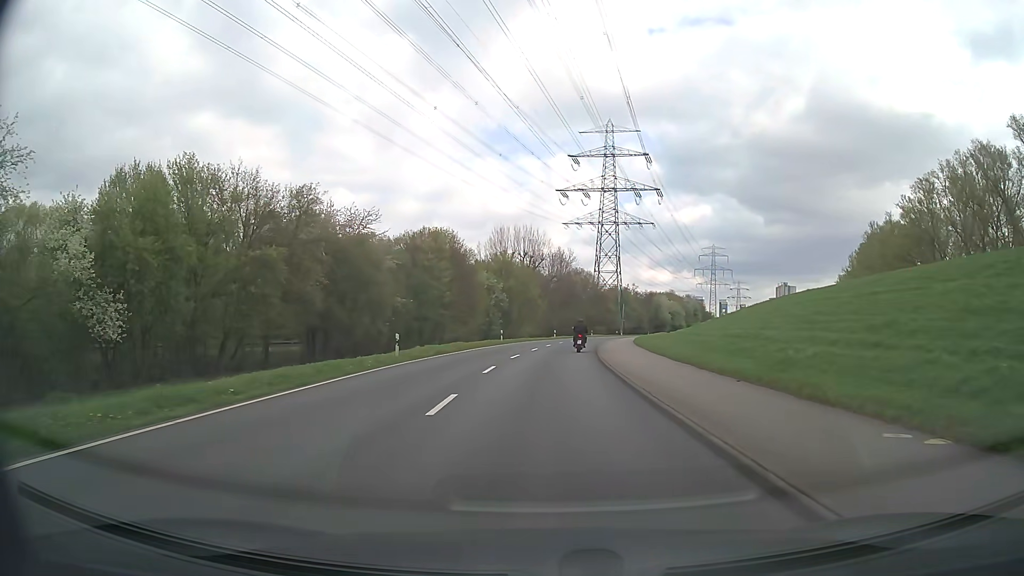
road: secondary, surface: asphalt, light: Day
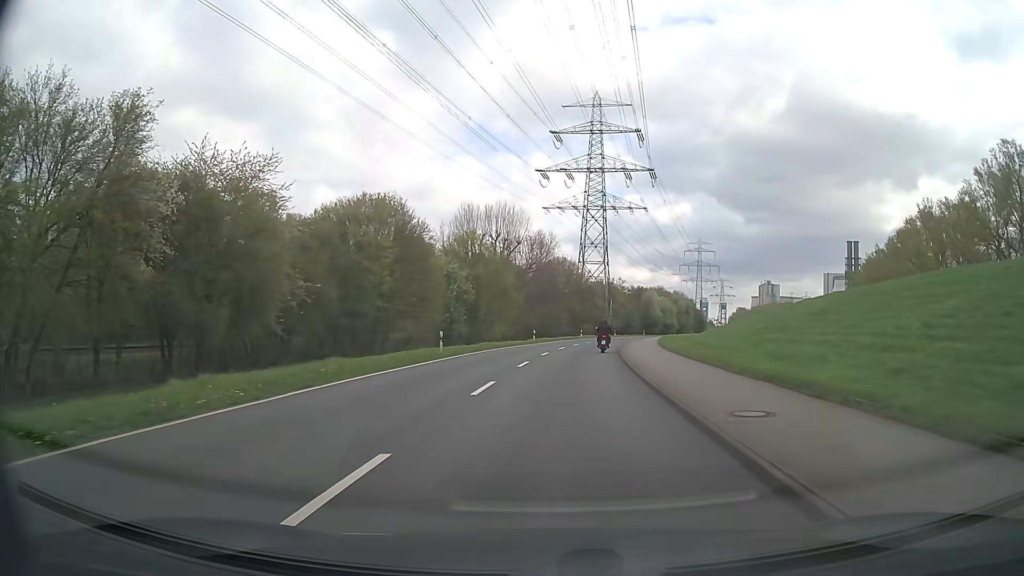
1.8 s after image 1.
(+0.3, +23.9) m; +2°
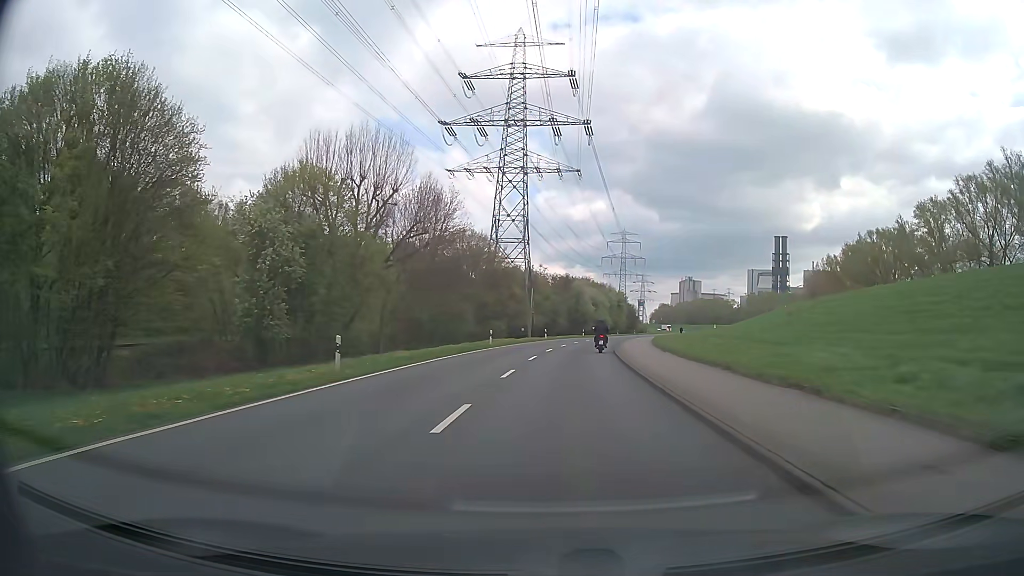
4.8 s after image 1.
(+2.5, +39.9) m; +7°
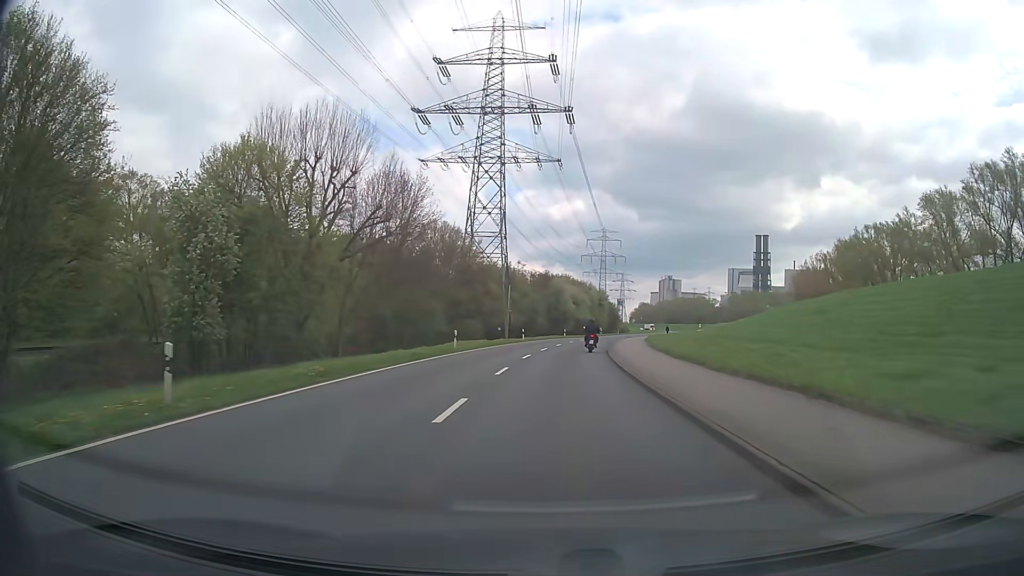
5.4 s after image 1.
(+0.1, +8.0) m; +2°
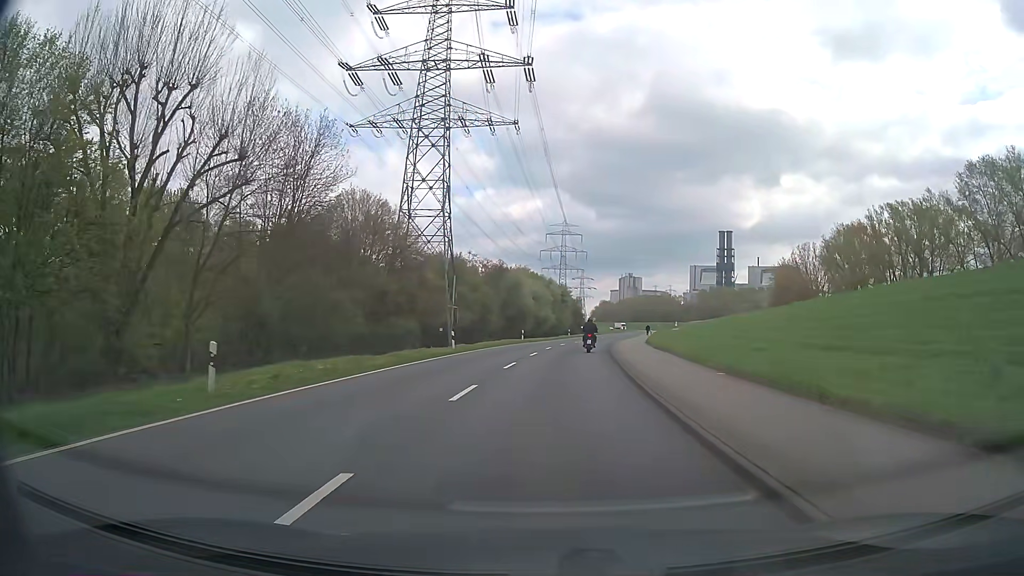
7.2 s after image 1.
(+0.8, +24.0) m; +4°
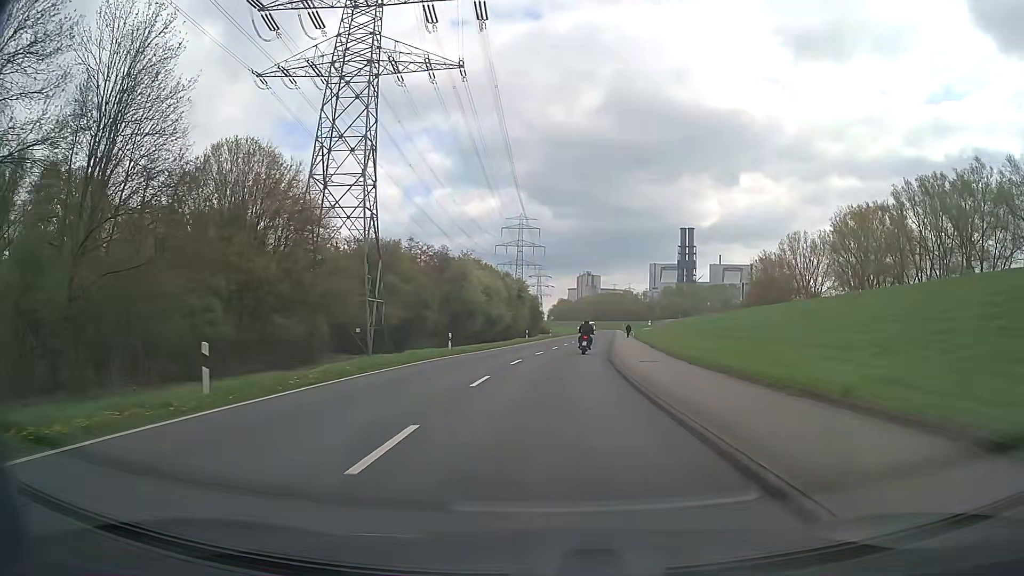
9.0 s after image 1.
(+0.8, +23.6) m; +3°
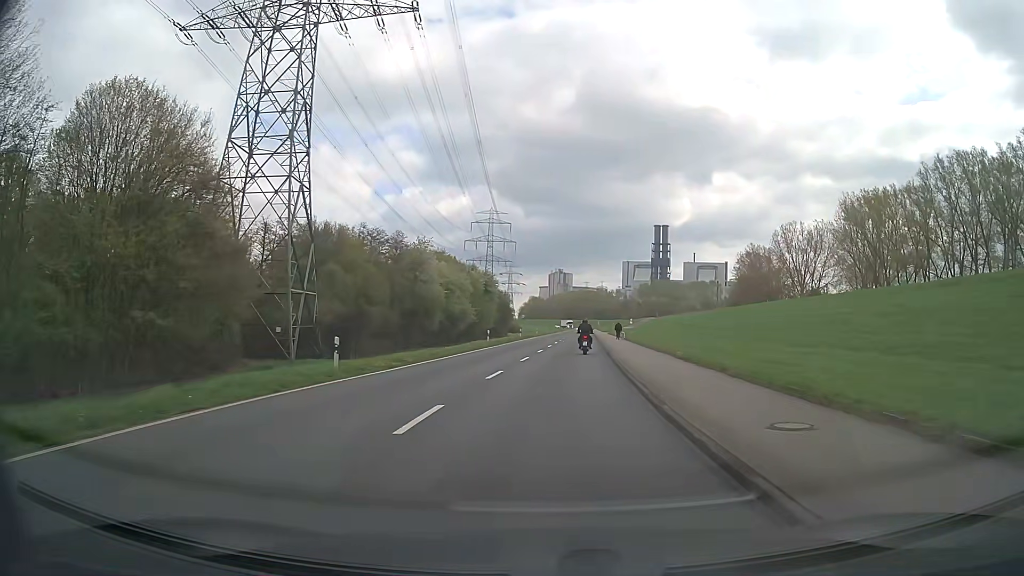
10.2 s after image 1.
(+0.4, +15.5) m; +3°
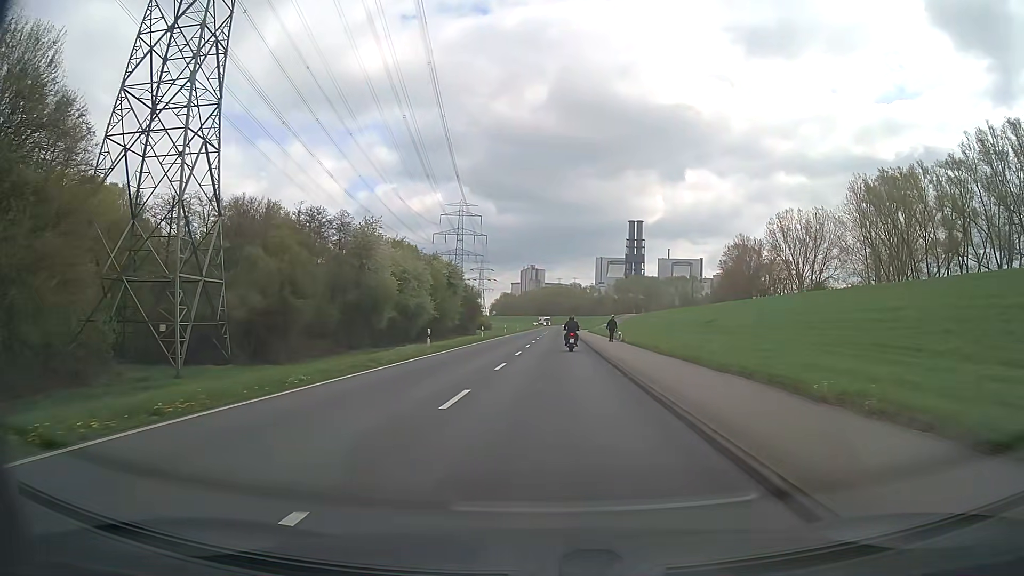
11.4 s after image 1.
(+0.3, +15.4) m; +2°
(0, +10) (+1, +20) (+1, +30) (+1, +40) (+2, +50) (+2, +60) (+2, +70) (+3, +80) (+3, +90) (+3, +100) m
